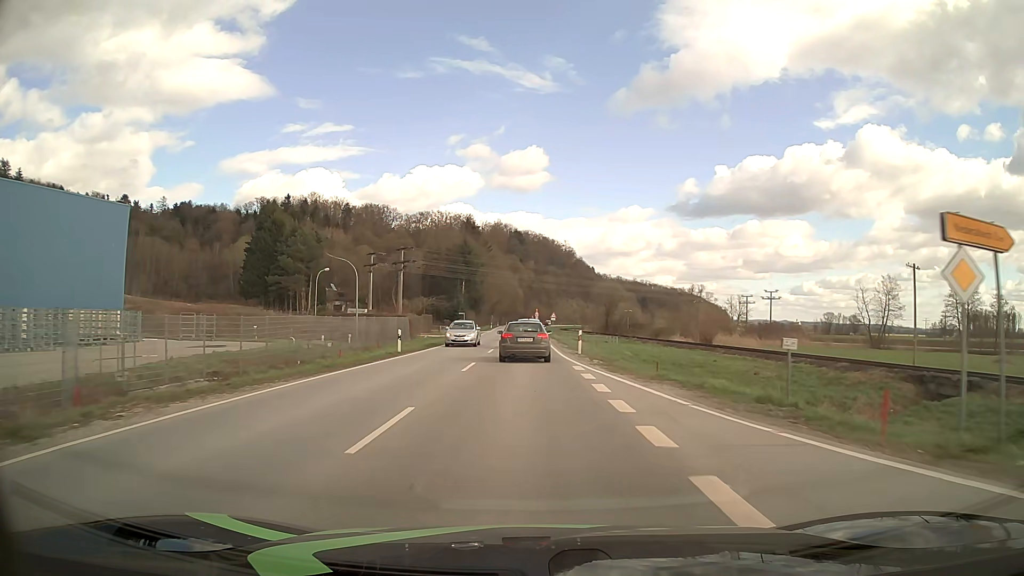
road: secondary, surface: asphalt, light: Day
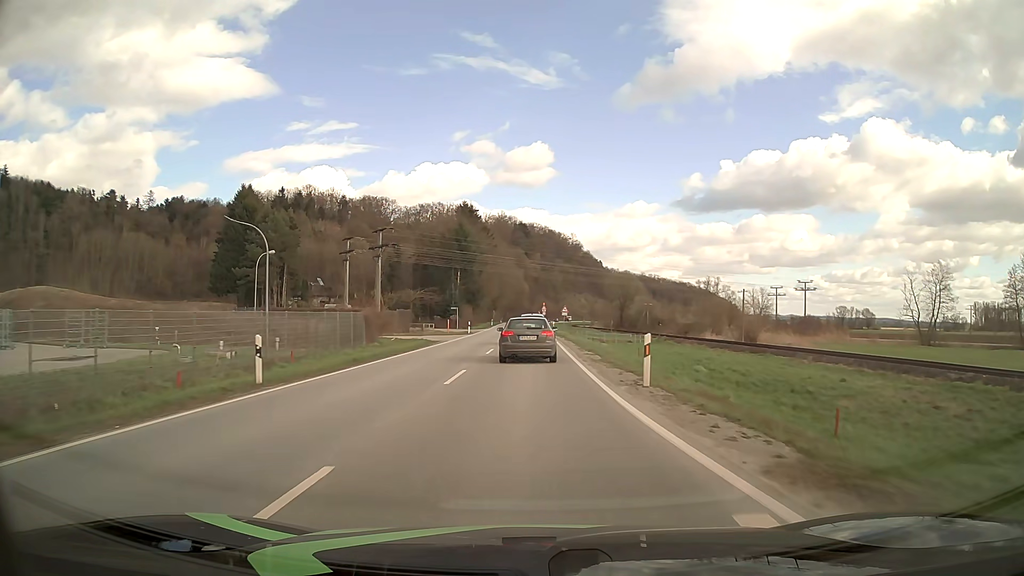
(-0.1, +16.5) m; -1°
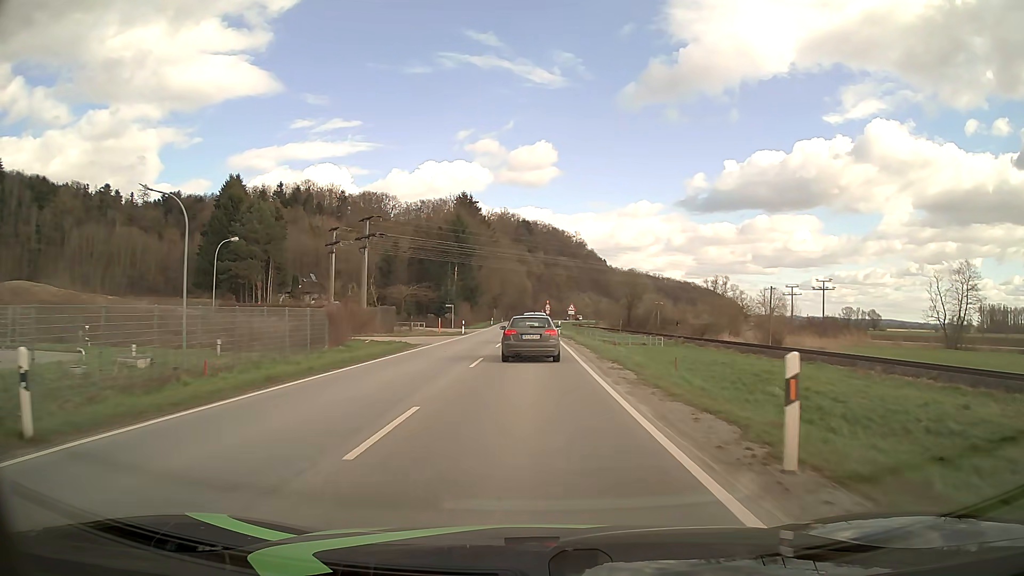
(0.0, +7.6) m; 0°
(0, +10) (0, +20) (0, +30) (0, +40) (0, +50) (0, +60) (-1, +70) (-1, +80) (-1, +90) (-1, +100) m
